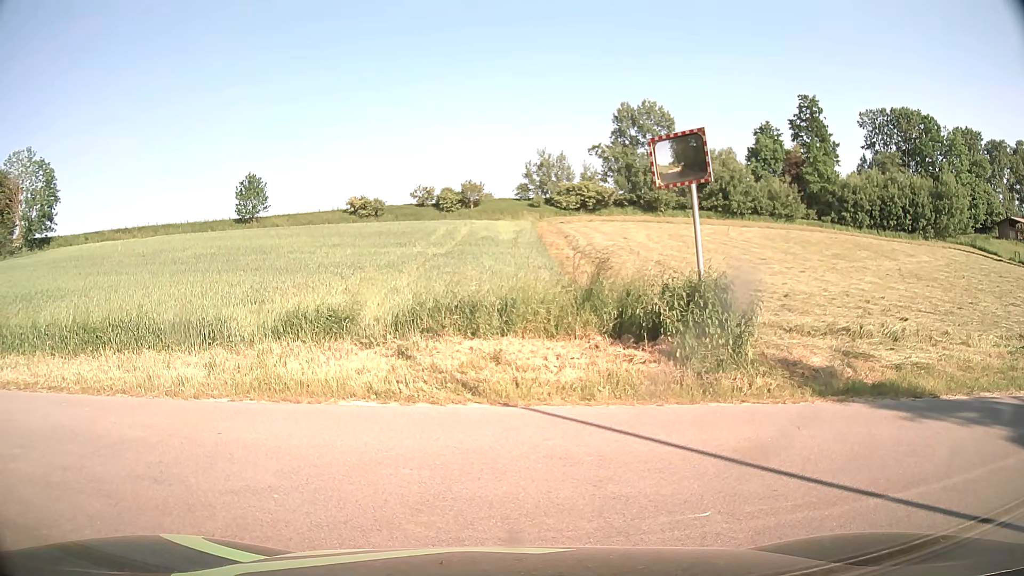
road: residential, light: Day
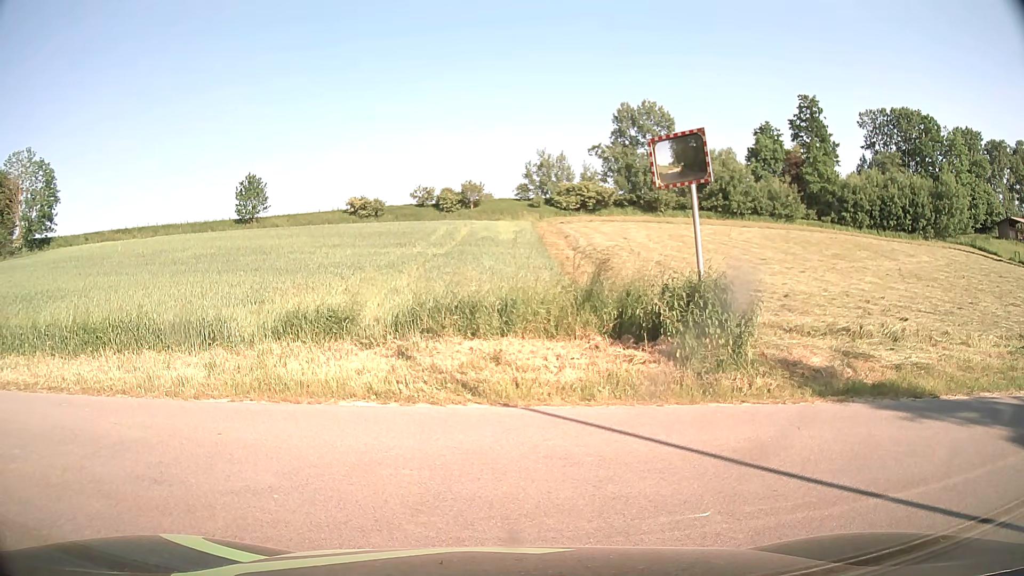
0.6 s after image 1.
(0.0, 0.0) m; 0°
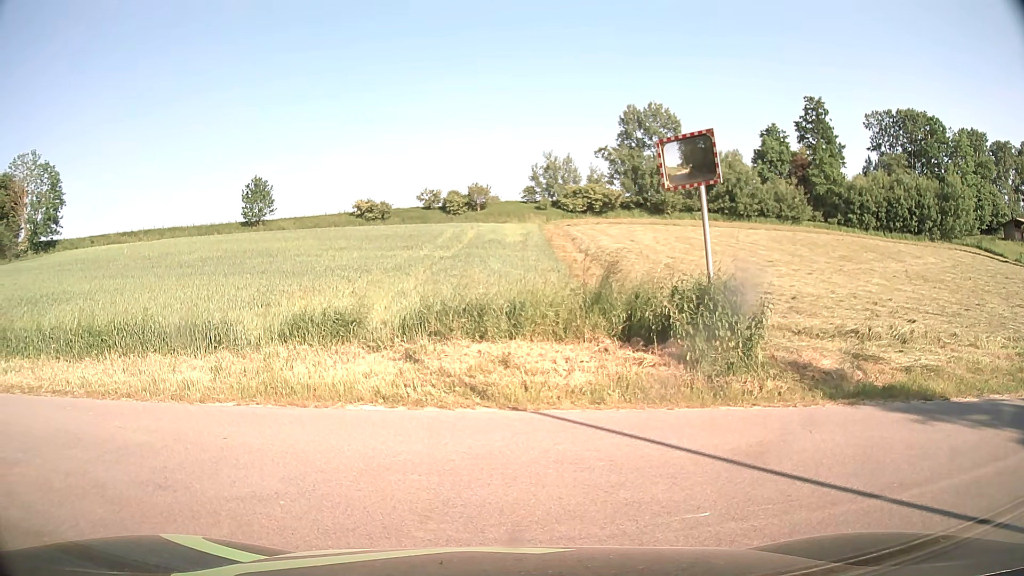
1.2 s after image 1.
(0.0, +0.1) m; 0°
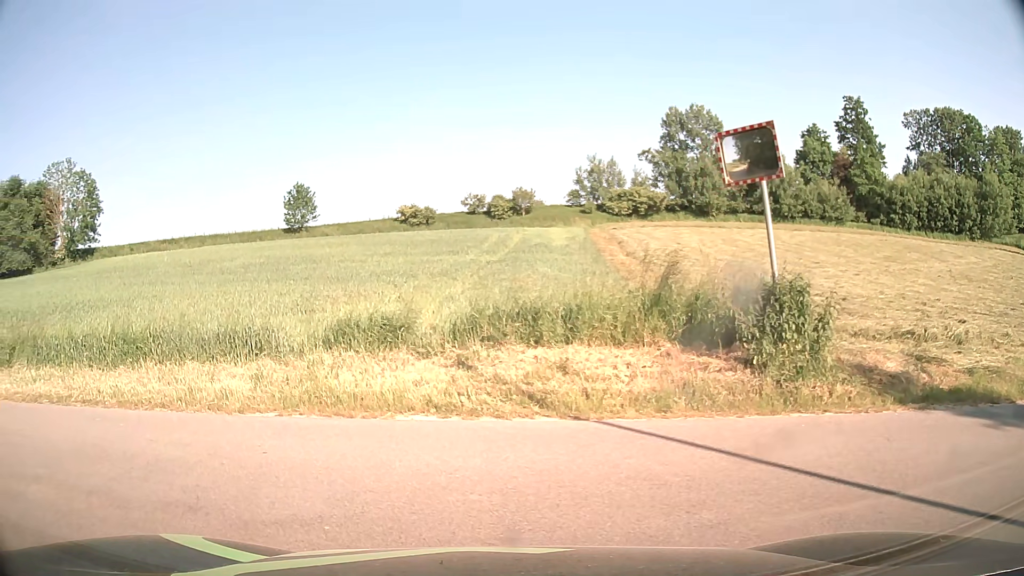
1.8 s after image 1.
(0.0, +0.5) m; -7°
